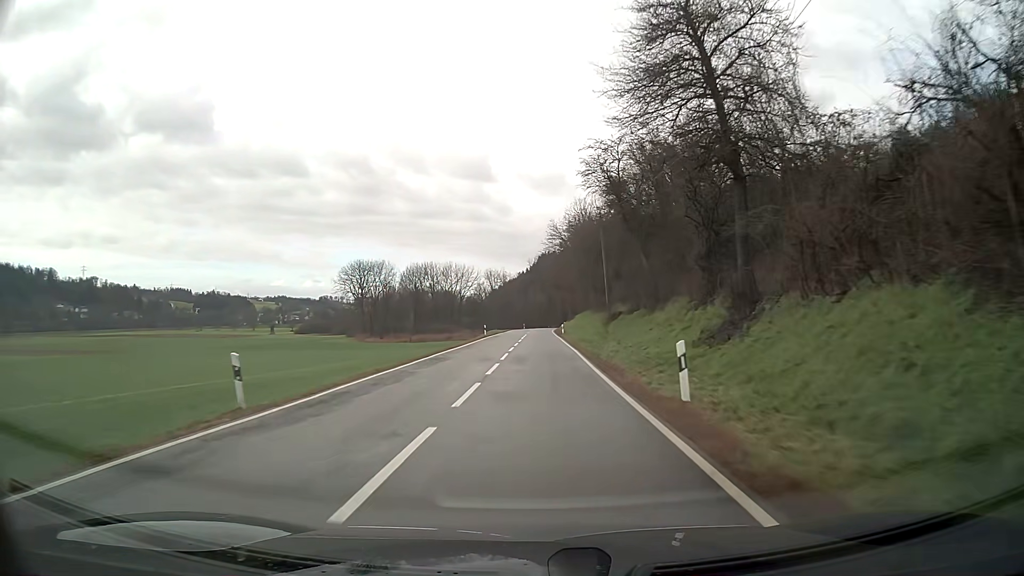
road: secondary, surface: asphalt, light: Day
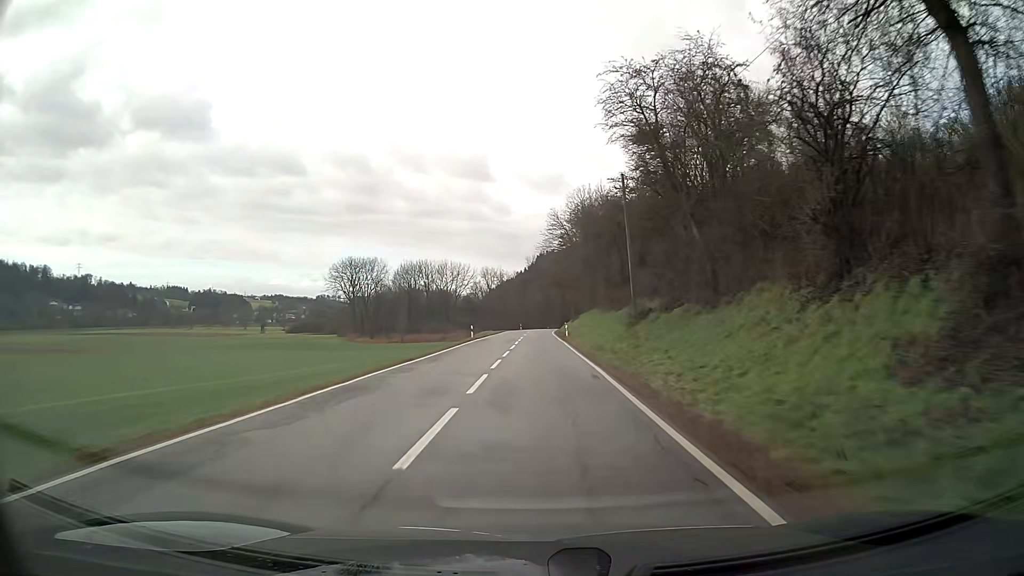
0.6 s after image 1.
(0.0, +11.1) m; 0°
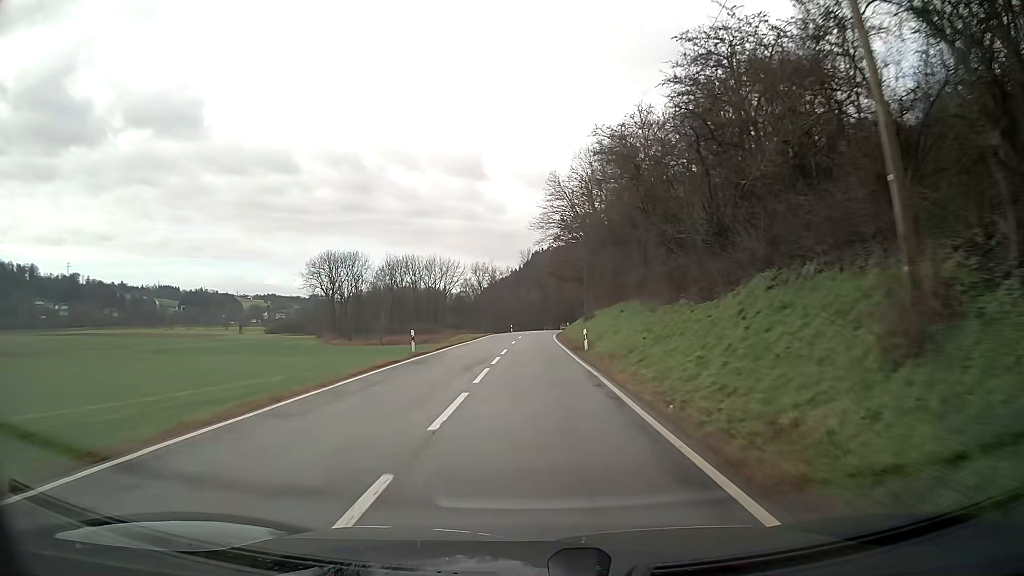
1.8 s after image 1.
(+0.1, +22.9) m; 0°
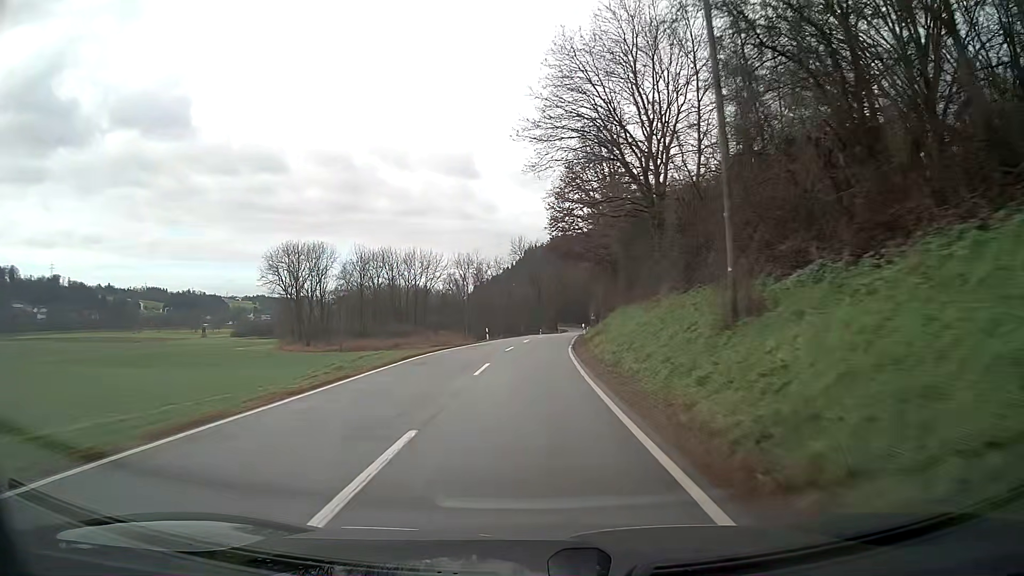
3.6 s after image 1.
(+0.2, +35.2) m; +1°
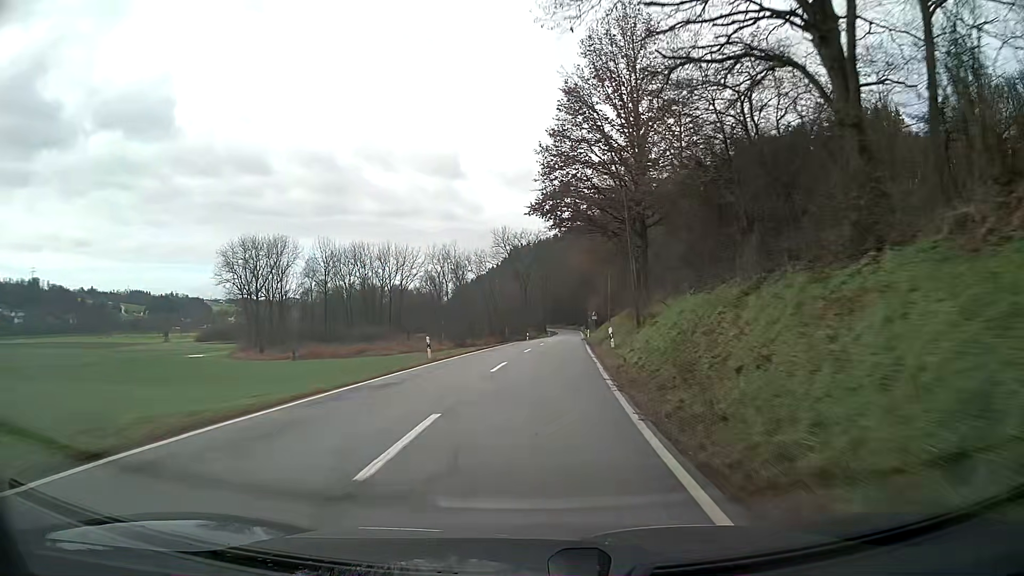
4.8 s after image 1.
(+0.3, +23.7) m; +2°
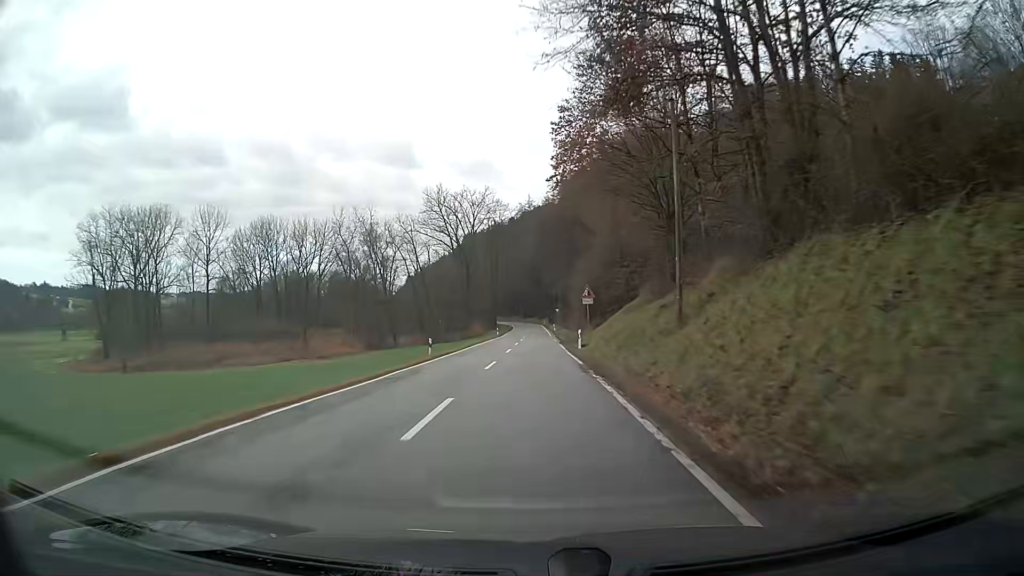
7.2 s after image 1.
(+1.8, +47.9) m; +3°
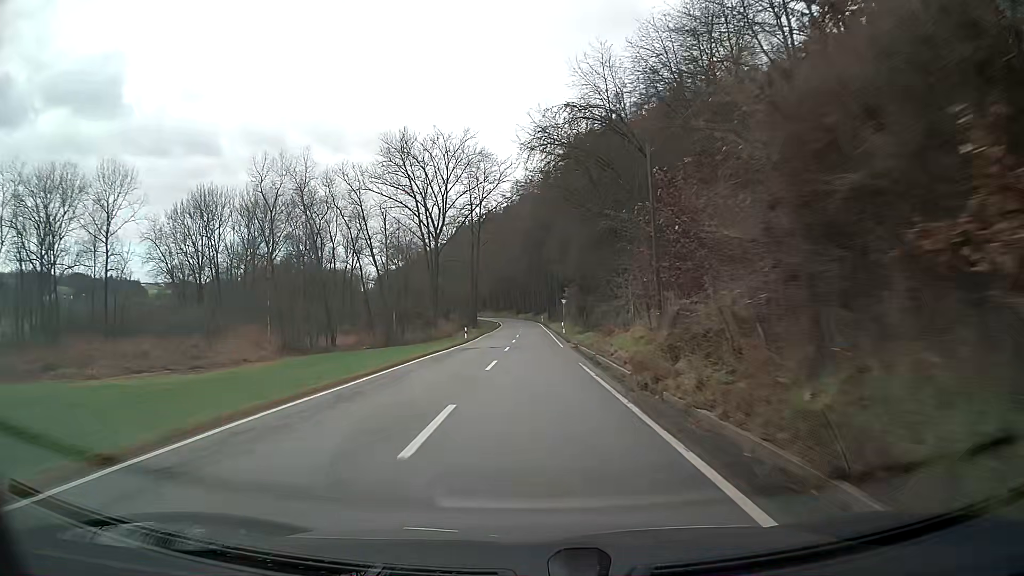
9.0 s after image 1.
(+0.1, +36.8) m; +1°
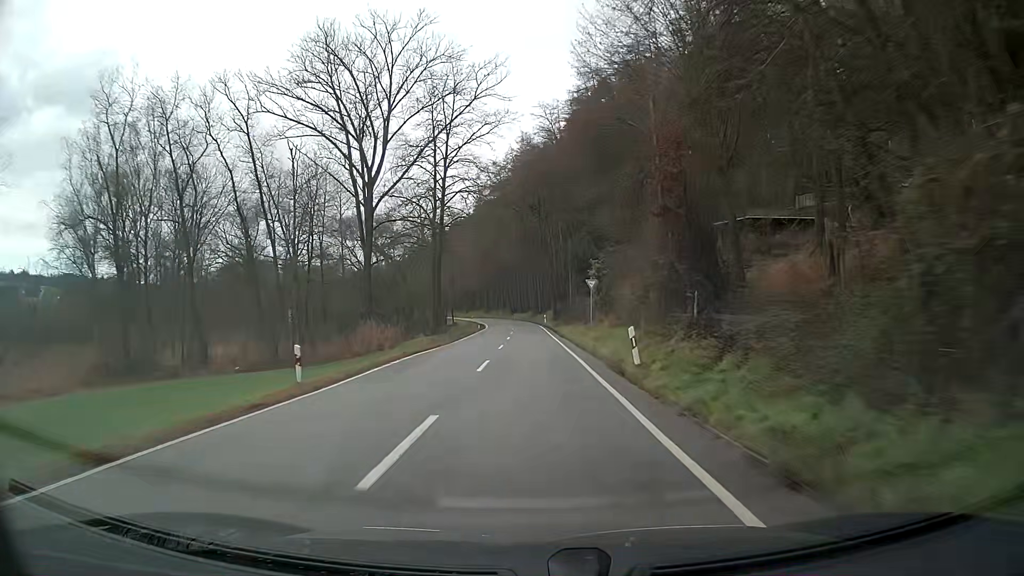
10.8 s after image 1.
(0.0, +36.7) m; 0°
